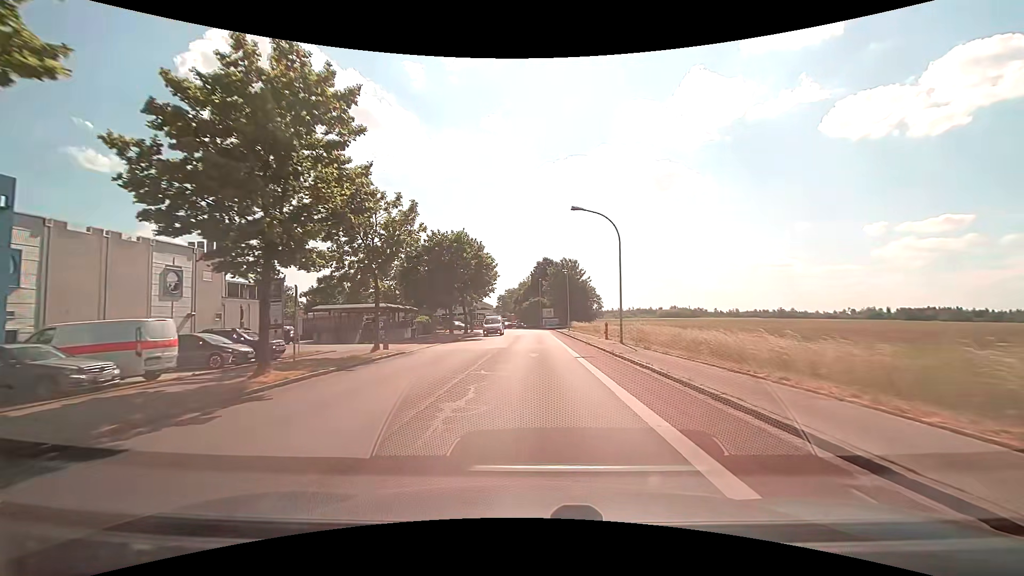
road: tertiary_link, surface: asphalt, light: Day
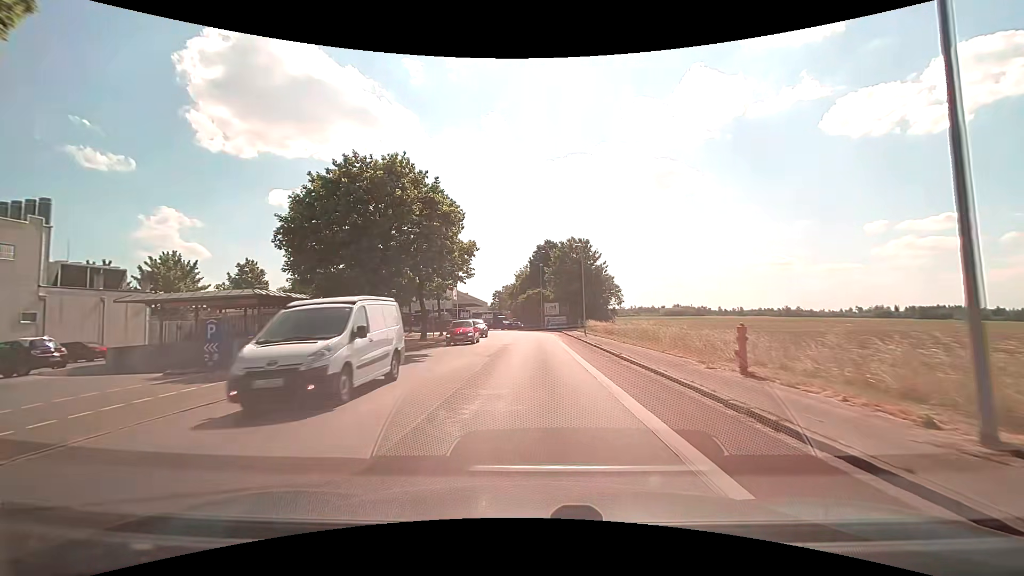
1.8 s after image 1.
(+0.1, +20.8) m; 0°
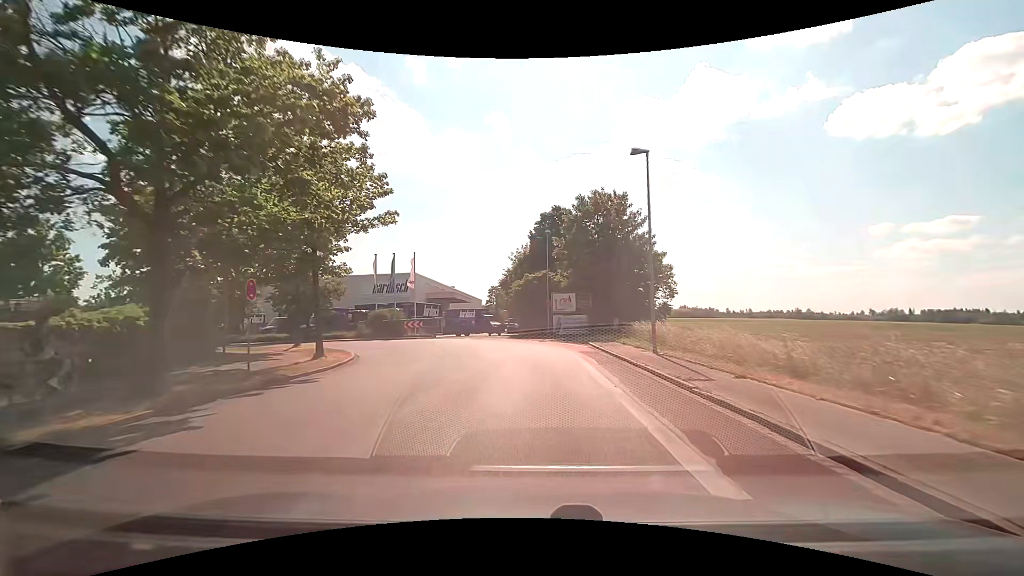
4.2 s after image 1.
(-0.1, +24.7) m; 0°
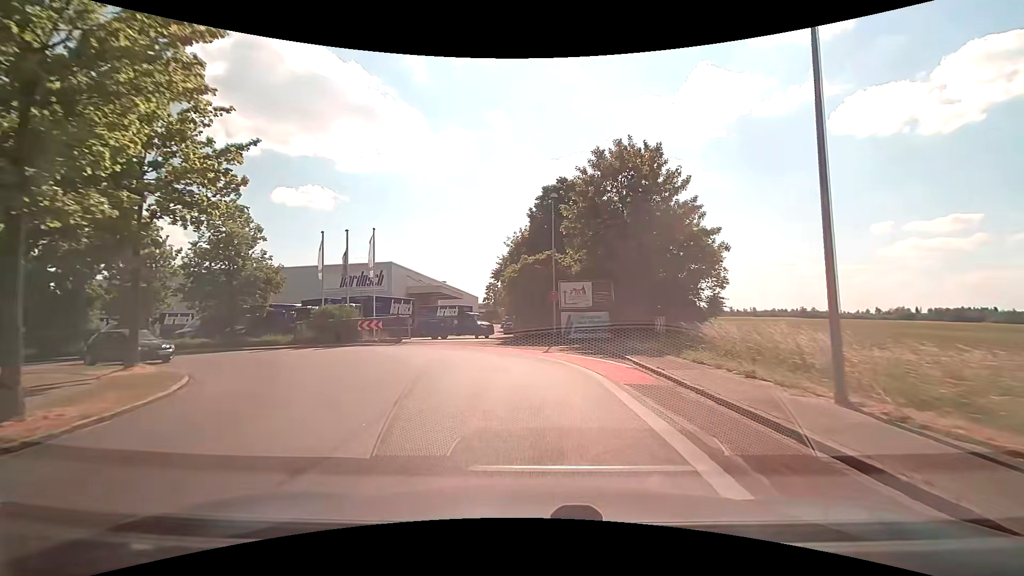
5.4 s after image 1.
(0.0, +11.1) m; 0°
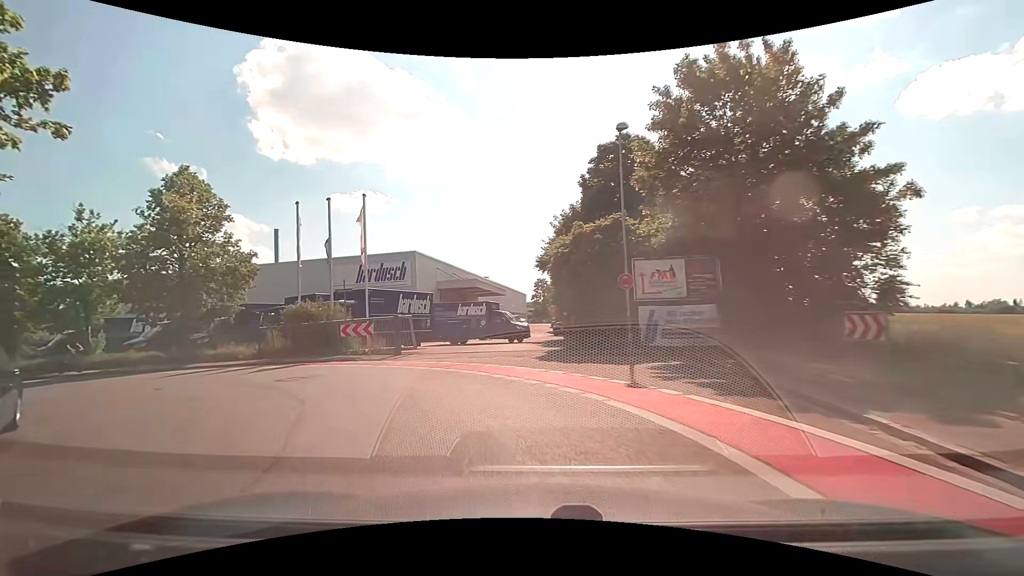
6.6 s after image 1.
(-0.2, +9.8) m; -4°
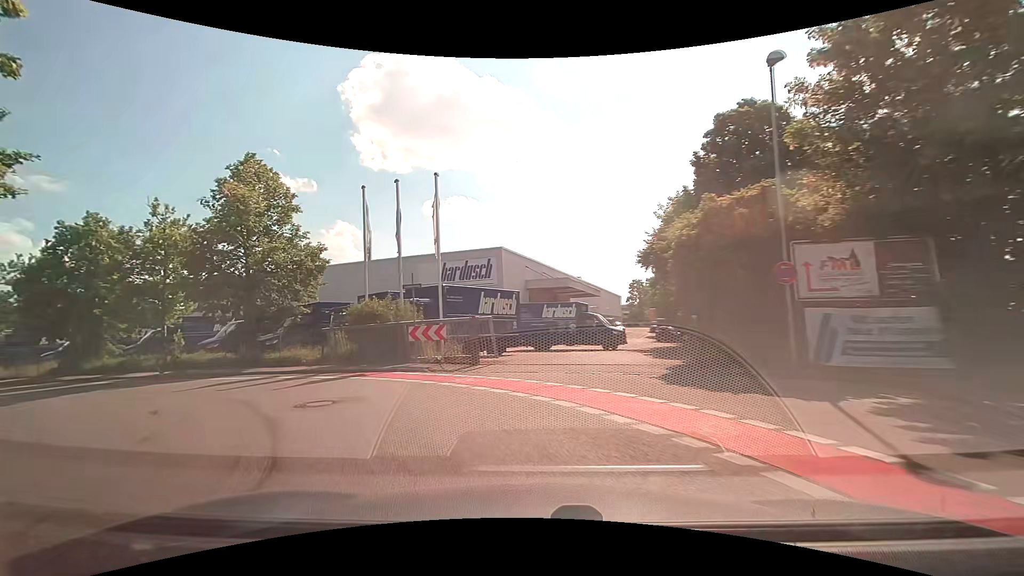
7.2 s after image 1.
(-0.4, +4.3) m; -10°
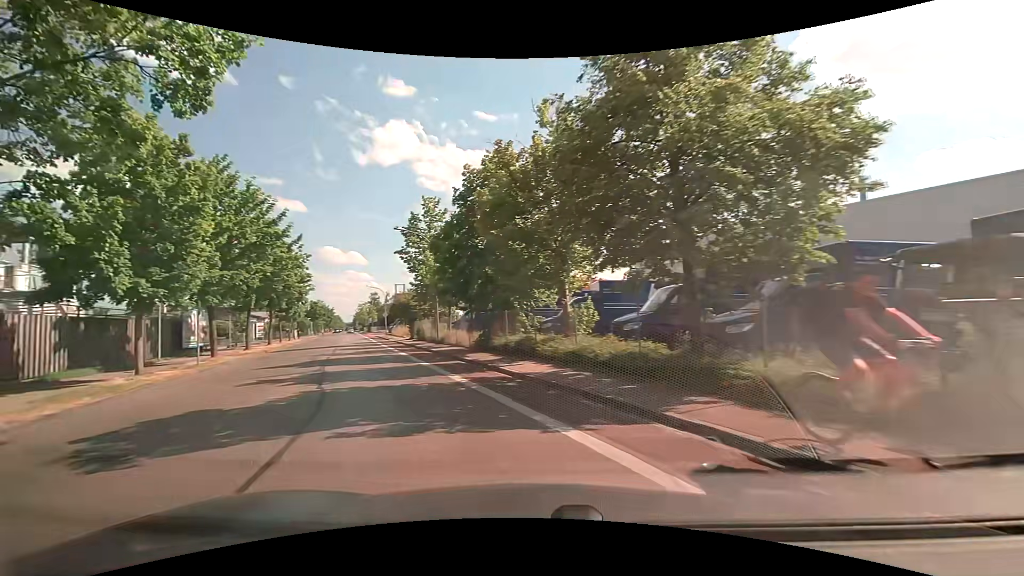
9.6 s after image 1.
(-5.6, +13.4) m; -49°
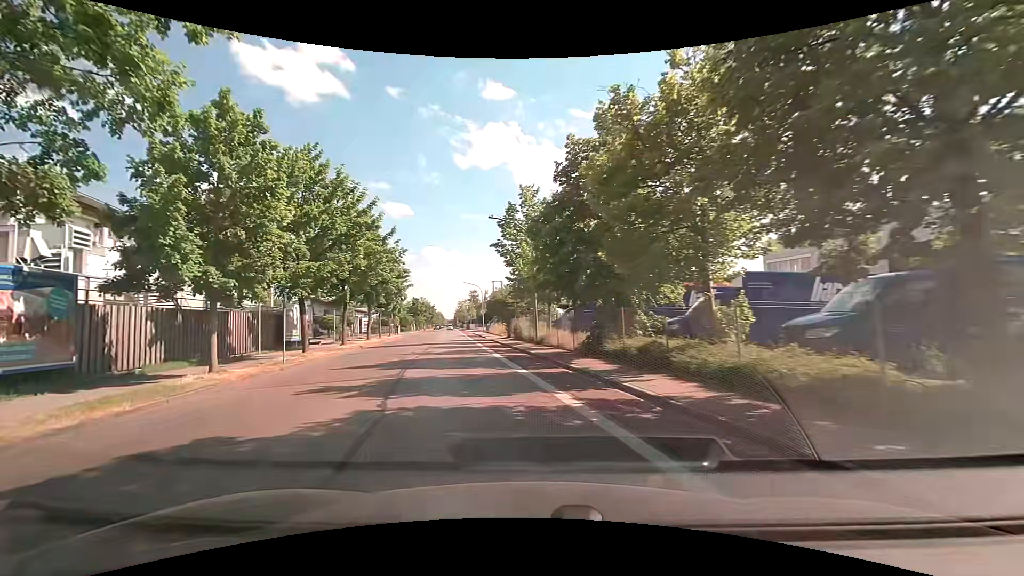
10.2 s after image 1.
(-0.4, +3.4) m; -11°
(-2, +10) (-4, +20) (-6, +29) (-8, +39) (-10, +49) (-12, +59) (-14, +69) (-16, +78) (-18, +88) (-20, +98) m
